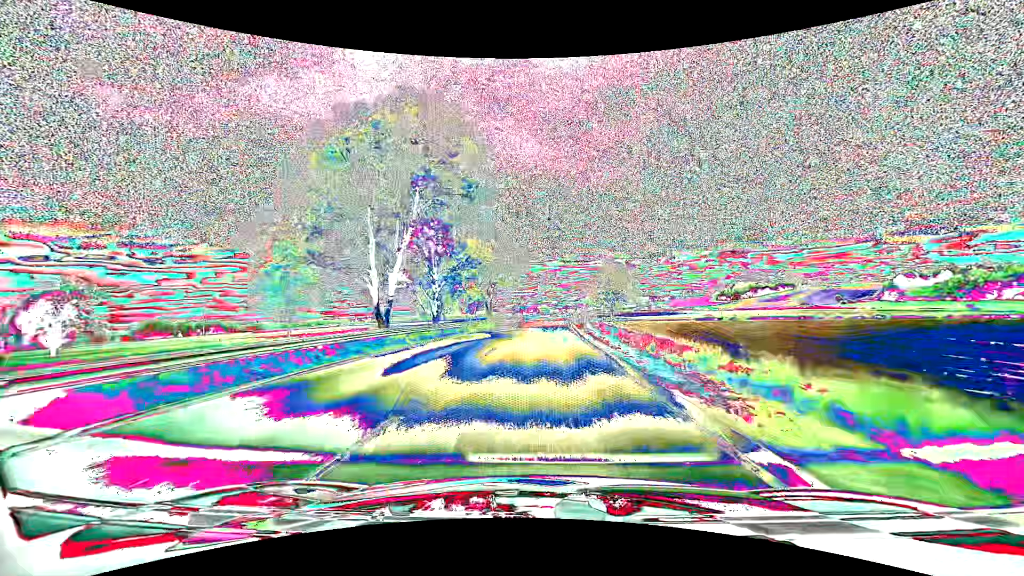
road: primary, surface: asphalt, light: Day
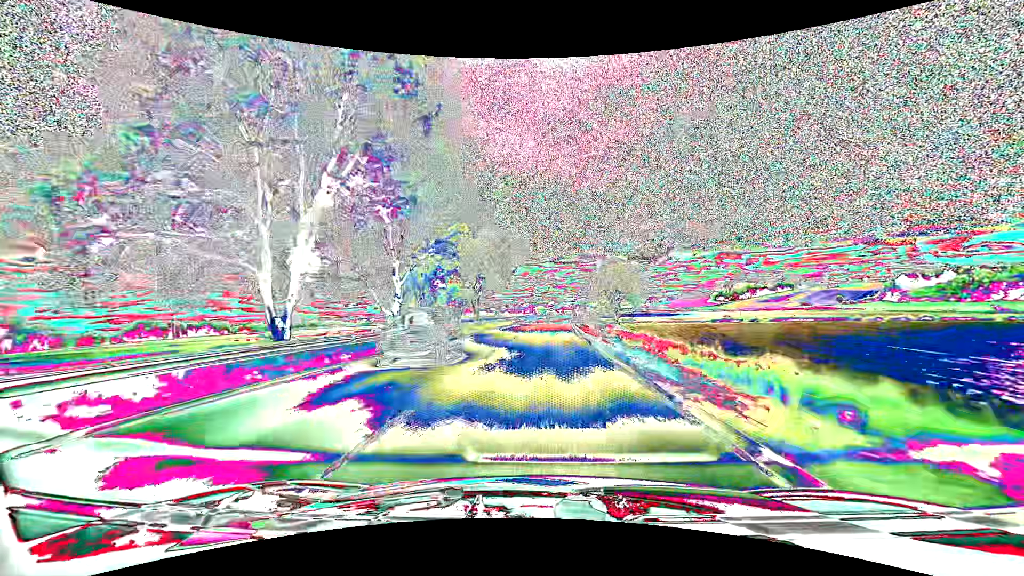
(0.0, +11.3) m; 0°
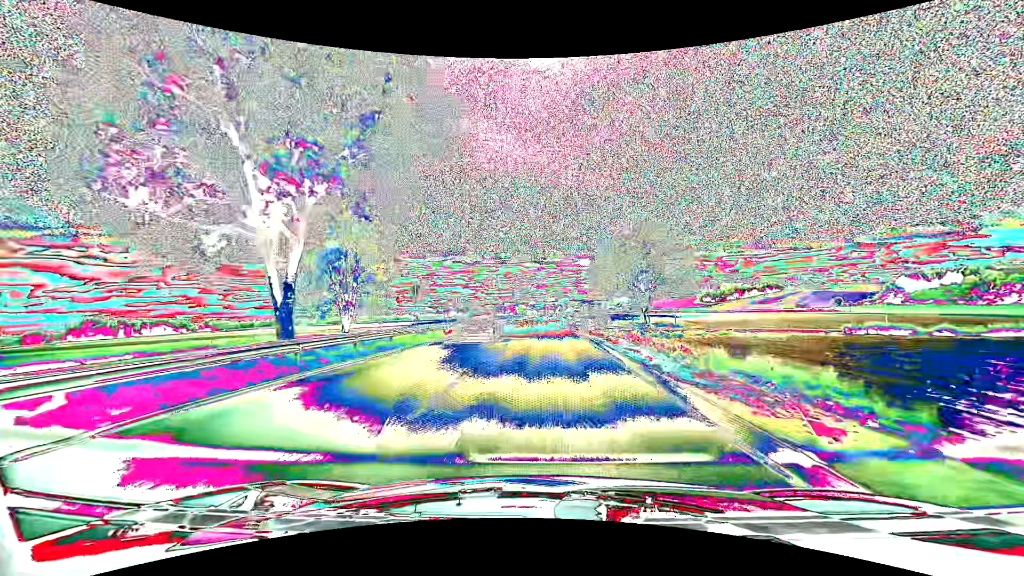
(+0.8, +44.1) m; +2°
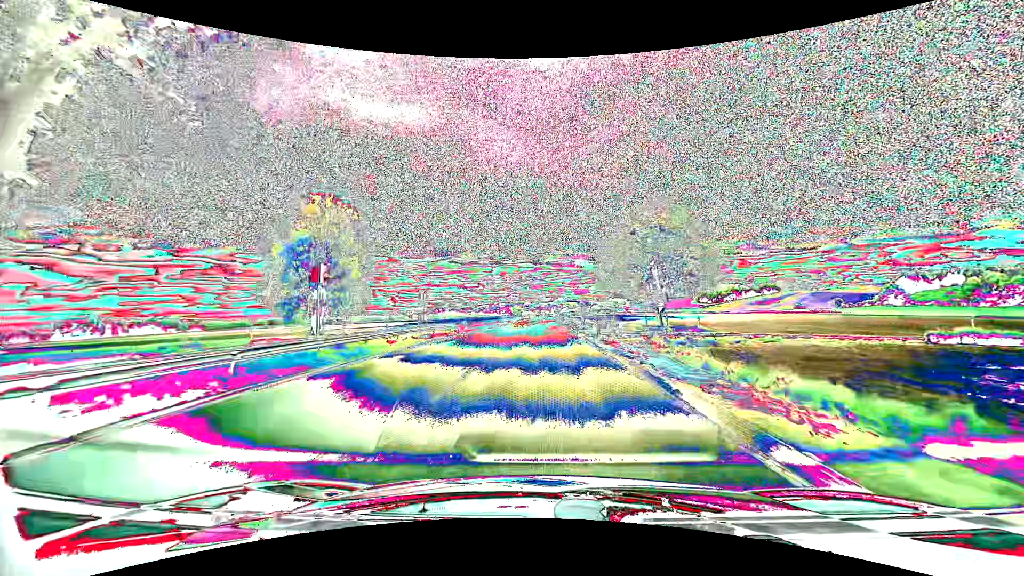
(0.0, +10.6) m; +1°
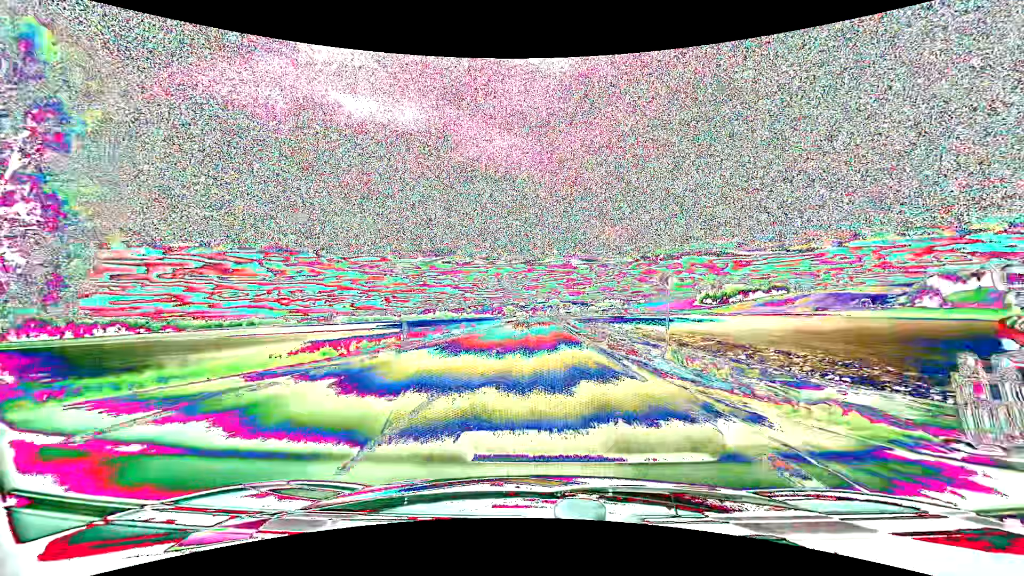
(+0.6, +50.9) m; +1°
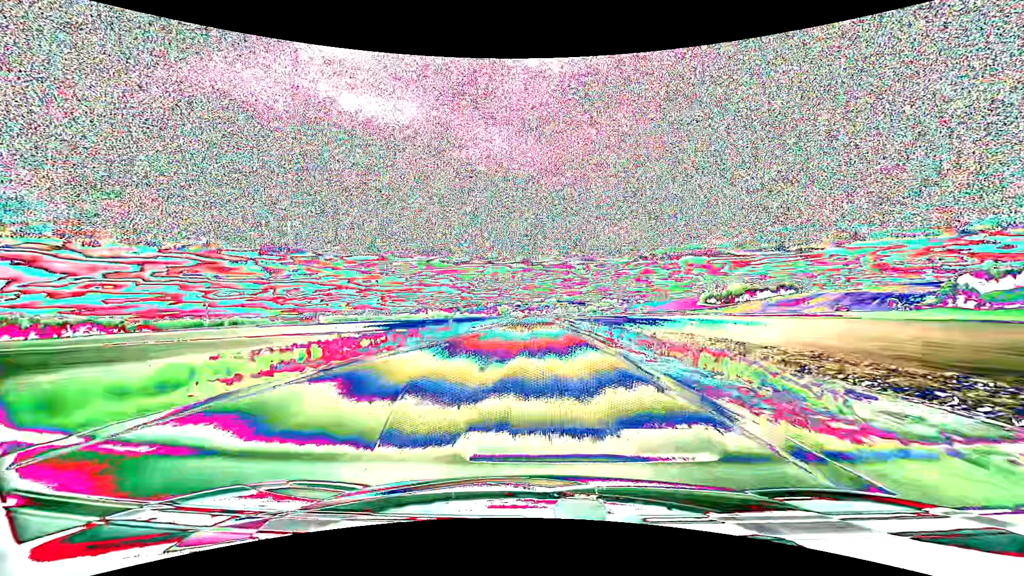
(0.0, +40.3) m; 0°
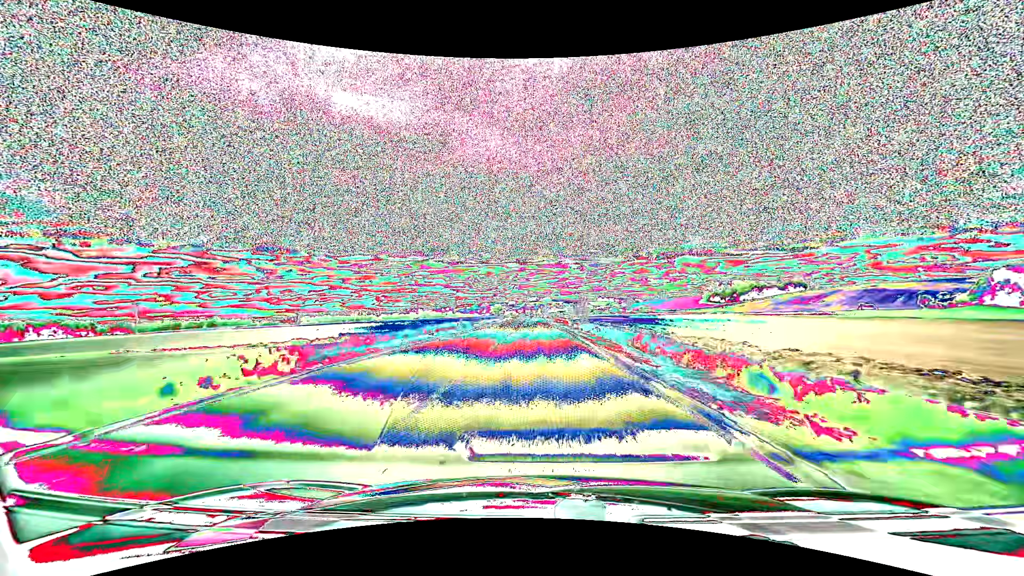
(+0.3, +41.1) m; +1°
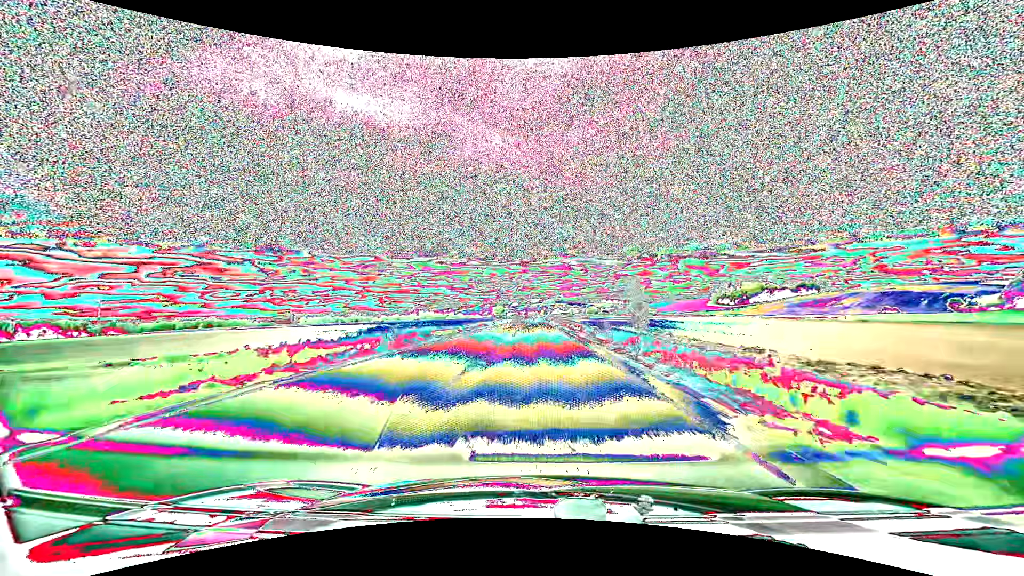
(-0.1, +21.1) m; 0°
(0, +10) (0, +20) (0, +30) (0, +40) (0, +50) (0, +60) (0, +70) (0, +80) (0, +90) (0, +100) m
